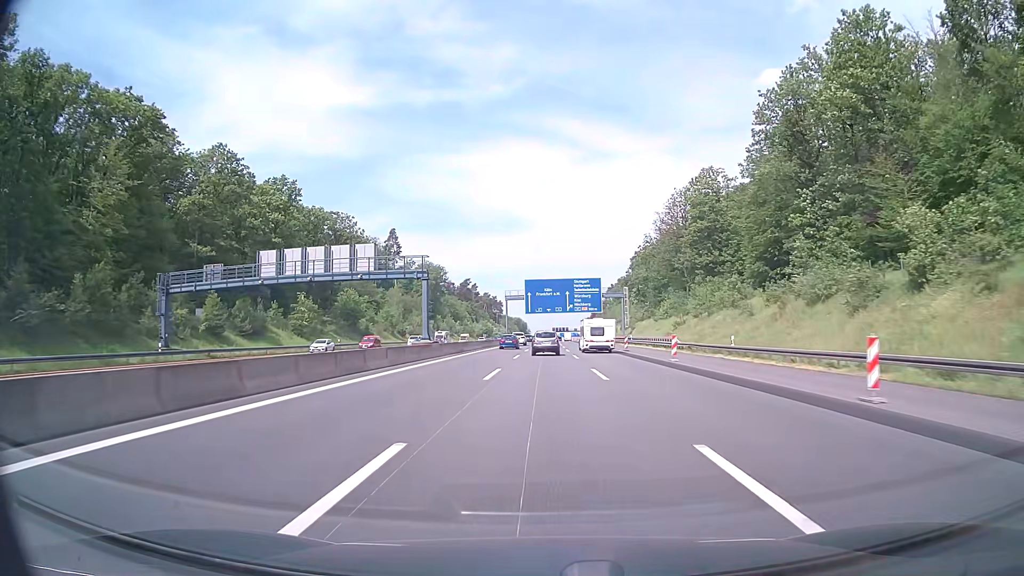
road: motorway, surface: asphalt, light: Day
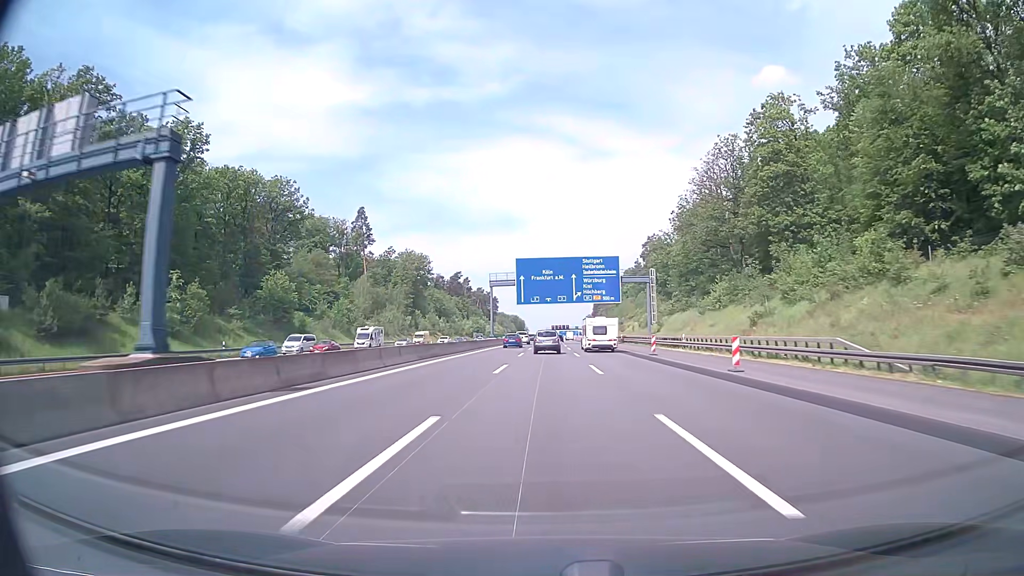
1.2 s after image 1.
(+0.1, +33.1) m; 0°
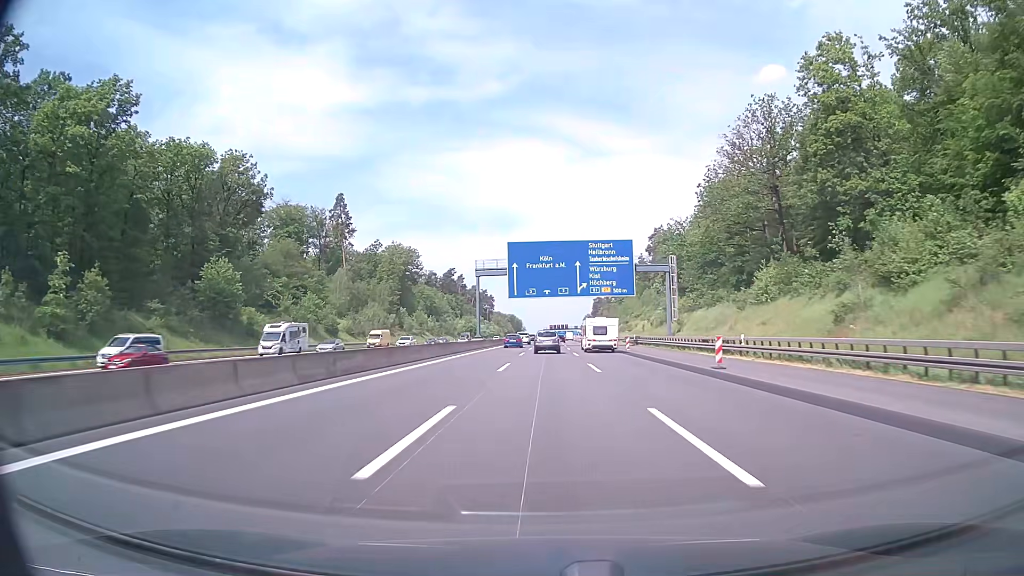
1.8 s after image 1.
(0.0, +16.5) m; 0°
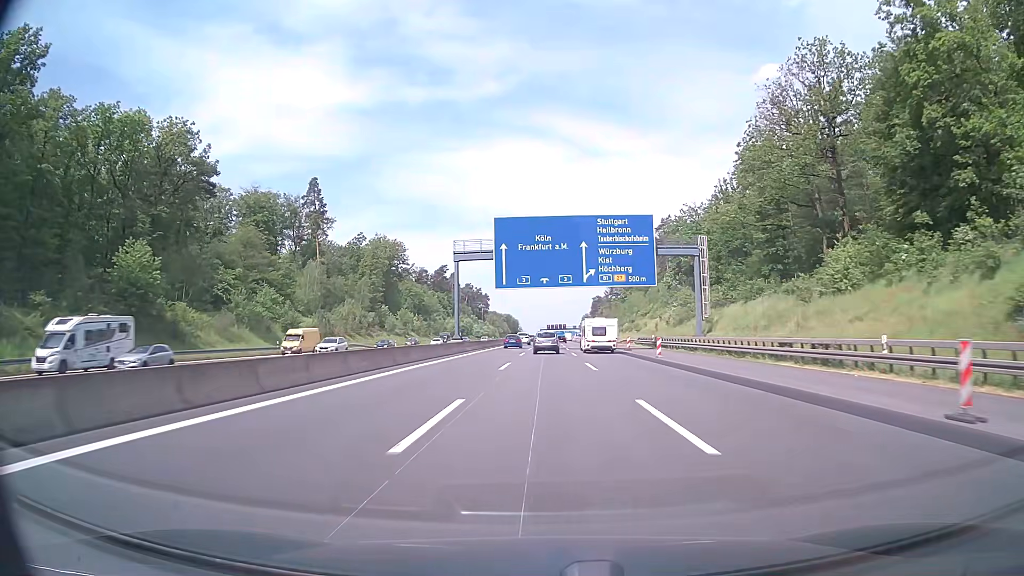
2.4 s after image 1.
(0.0, +16.5) m; 0°
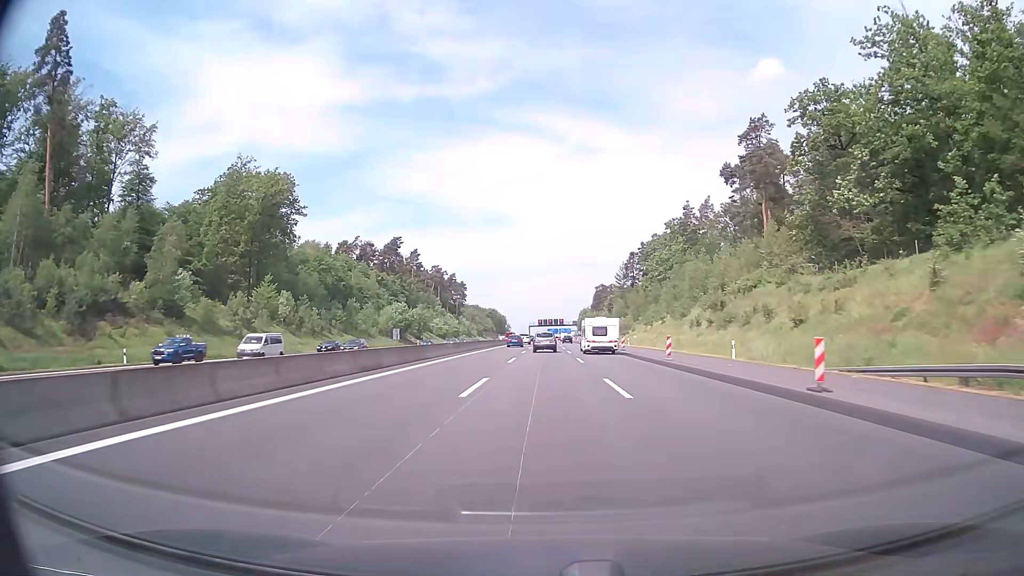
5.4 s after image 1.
(+0.6, +82.9) m; +1°
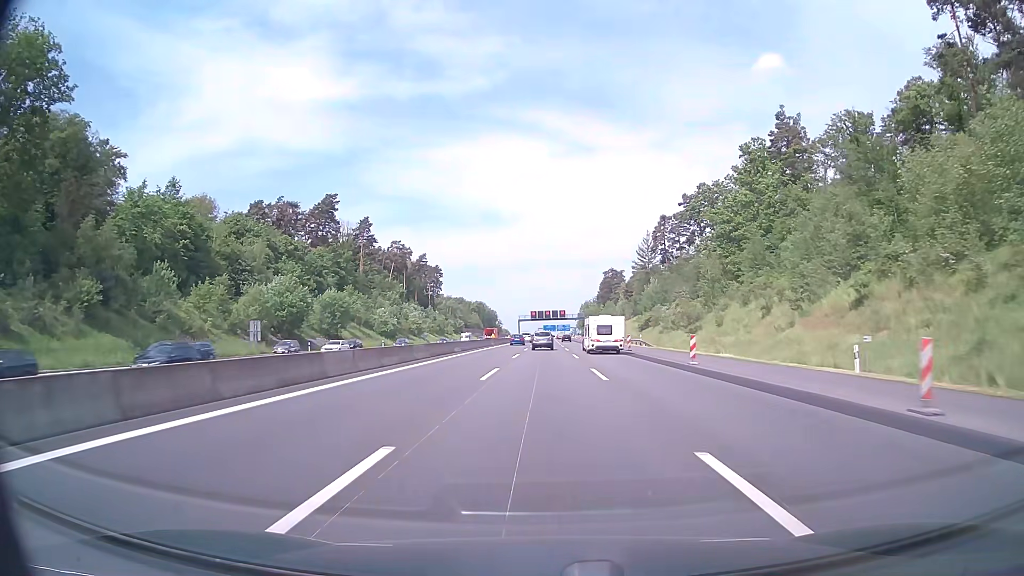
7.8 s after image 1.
(+0.2, +66.7) m; 0°
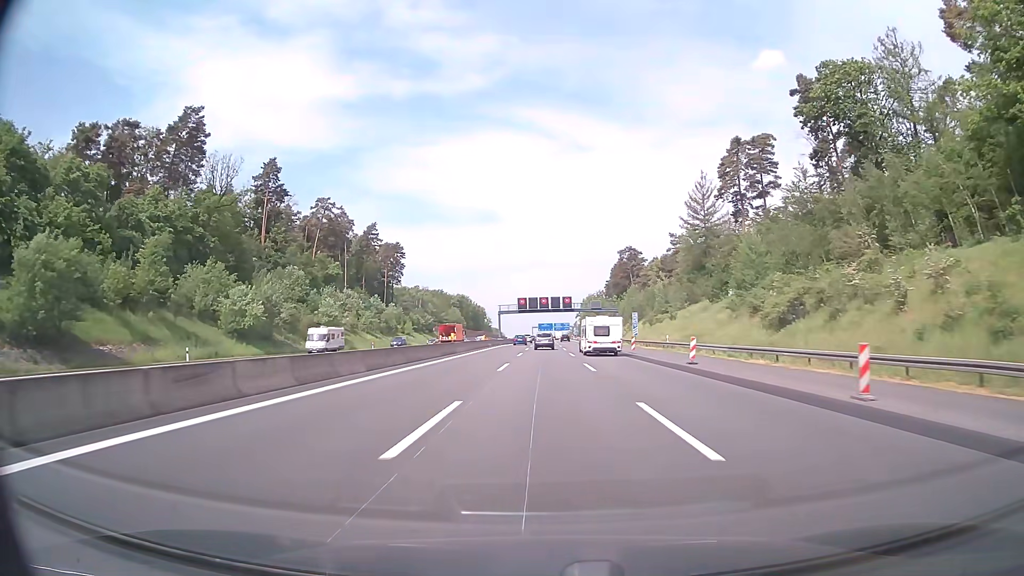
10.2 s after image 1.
(+0.1, +66.0) m; 0°
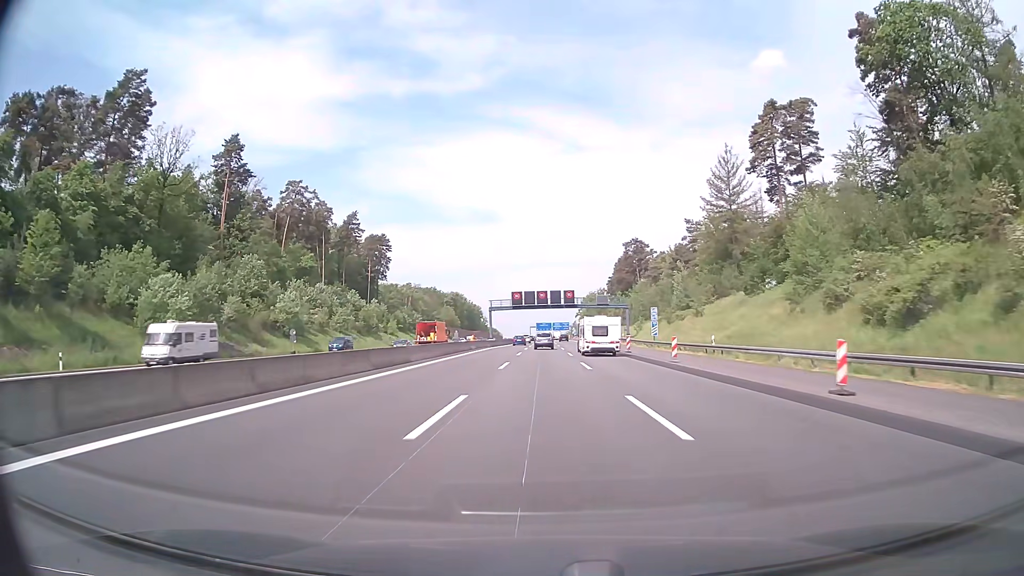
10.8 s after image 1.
(0.0, +16.6) m; 0°
(0, +10) (0, +20) (0, +30) (0, +40) (0, +50) (0, +60) (0, +70) (0, +80) (0, +90) (0, +100) m
